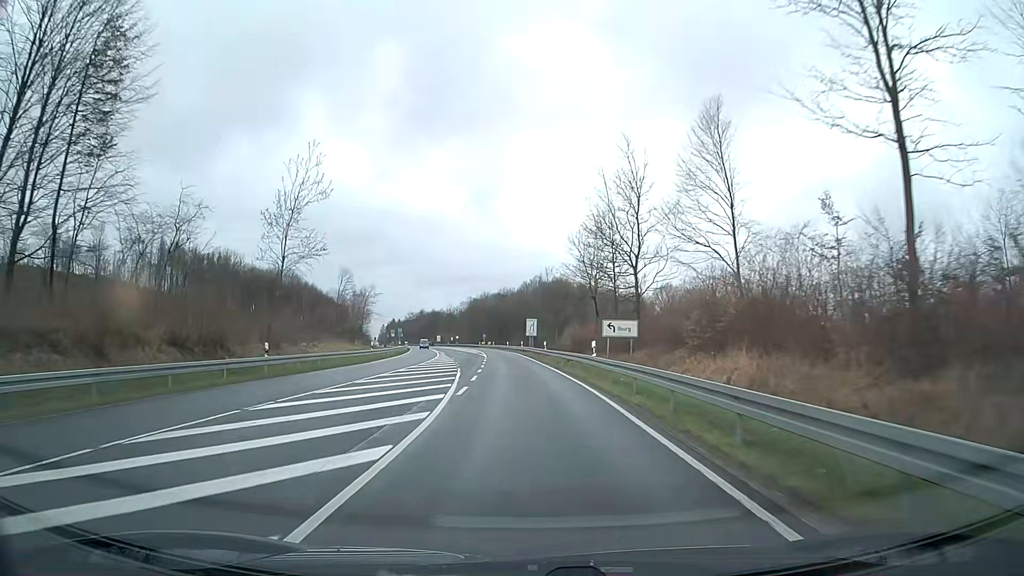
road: primary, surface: asphalt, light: Day
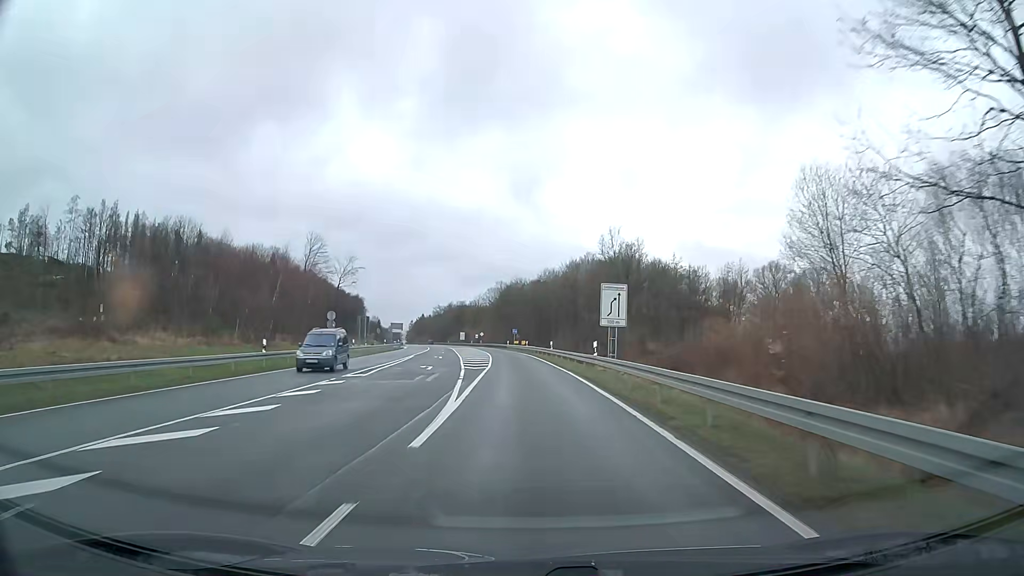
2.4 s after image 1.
(-1.9, +50.2) m; -4°
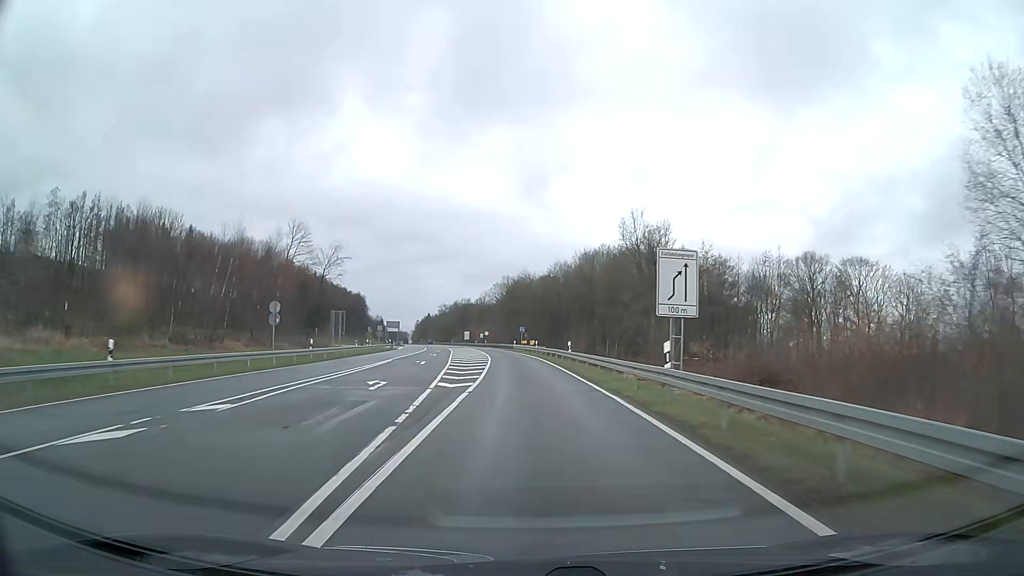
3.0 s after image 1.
(-0.1, +12.6) m; -1°
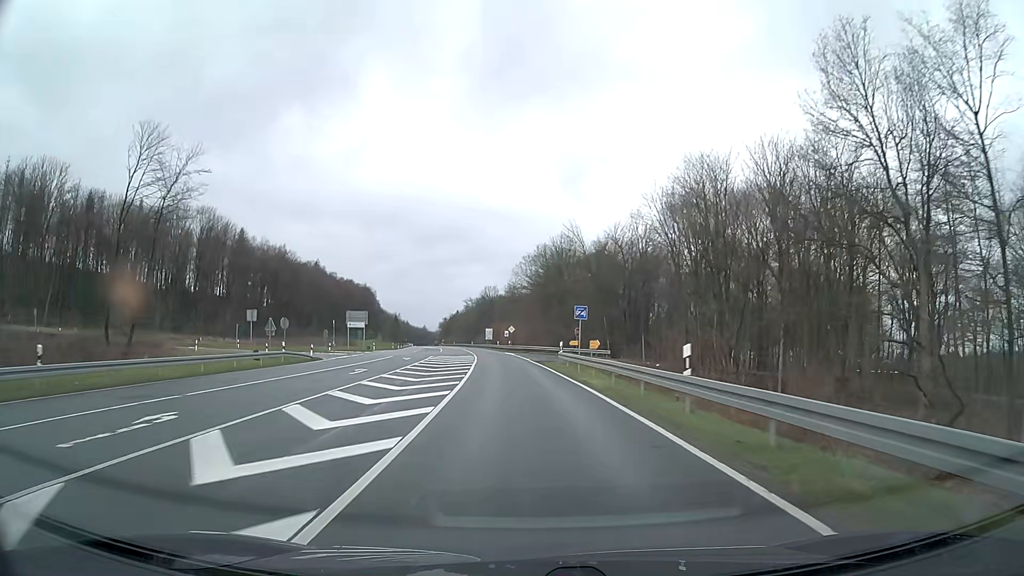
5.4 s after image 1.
(-1.4, +50.2) m; -3°
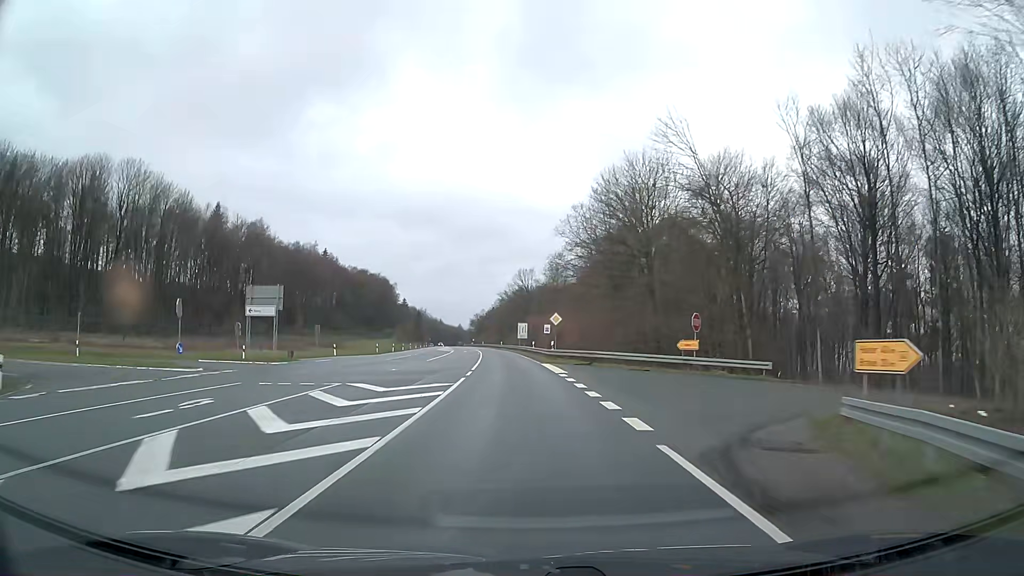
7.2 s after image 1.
(-1.1, +37.7) m; -3°
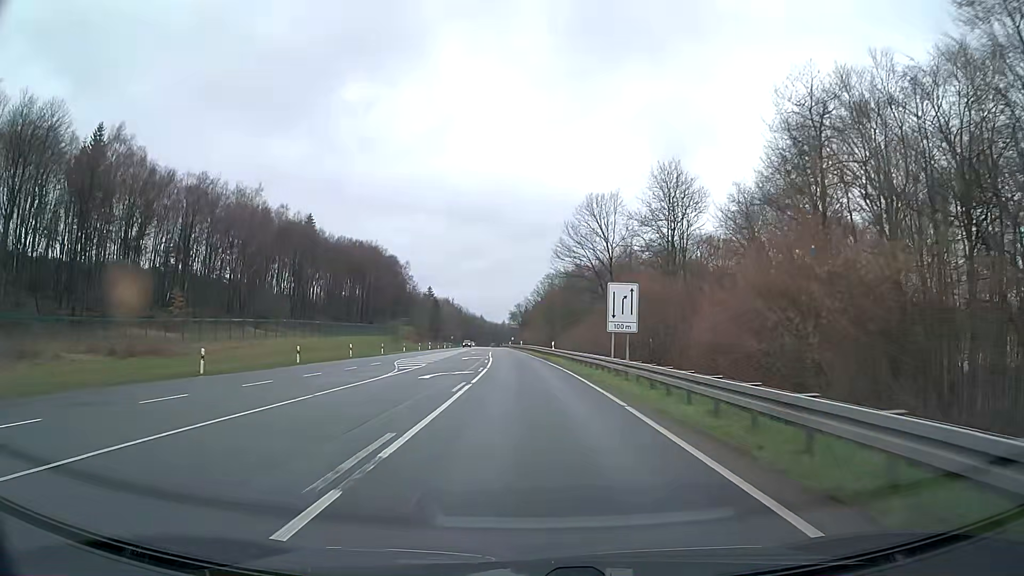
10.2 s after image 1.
(-2.7, +62.8) m; -4°
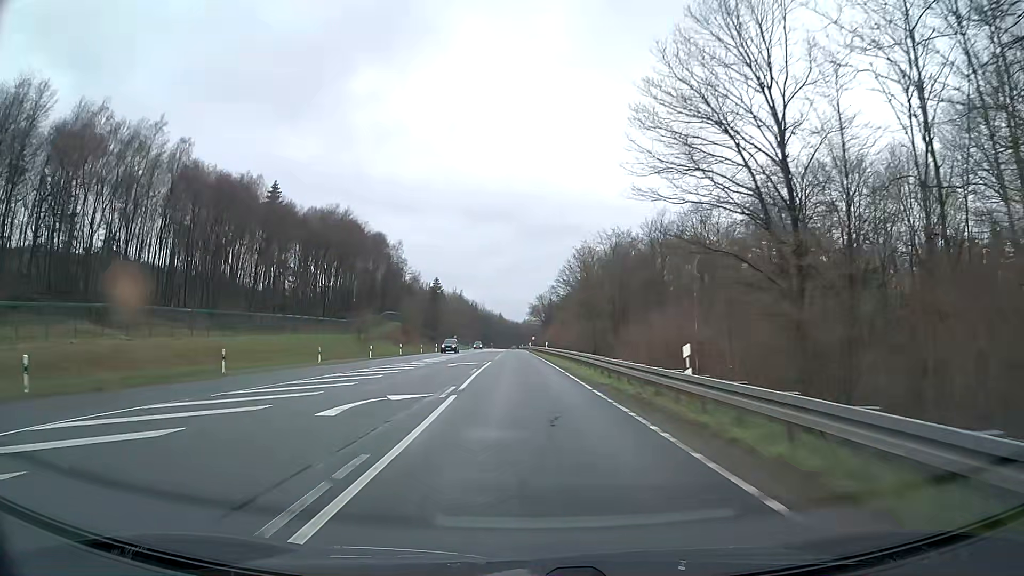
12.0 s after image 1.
(-0.7, +37.7) m; -2°
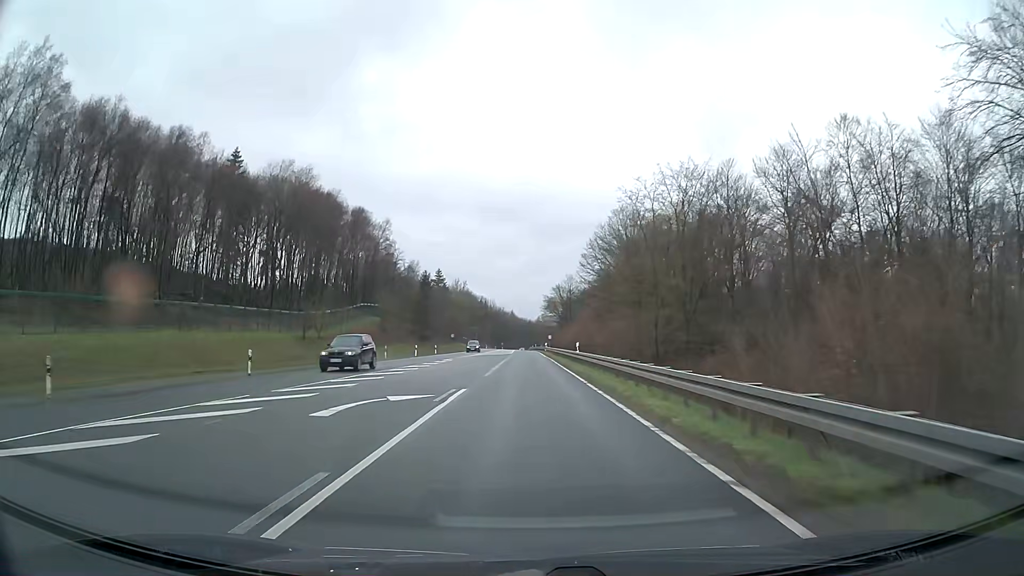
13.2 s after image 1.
(-0.4, +25.1) m; -1°
(0, +10) (0, +20) (0, +30) (0, +40) (0, +50) (0, +60) (0, +70) (0, +80) (-1, +90) (-1, +100) m
